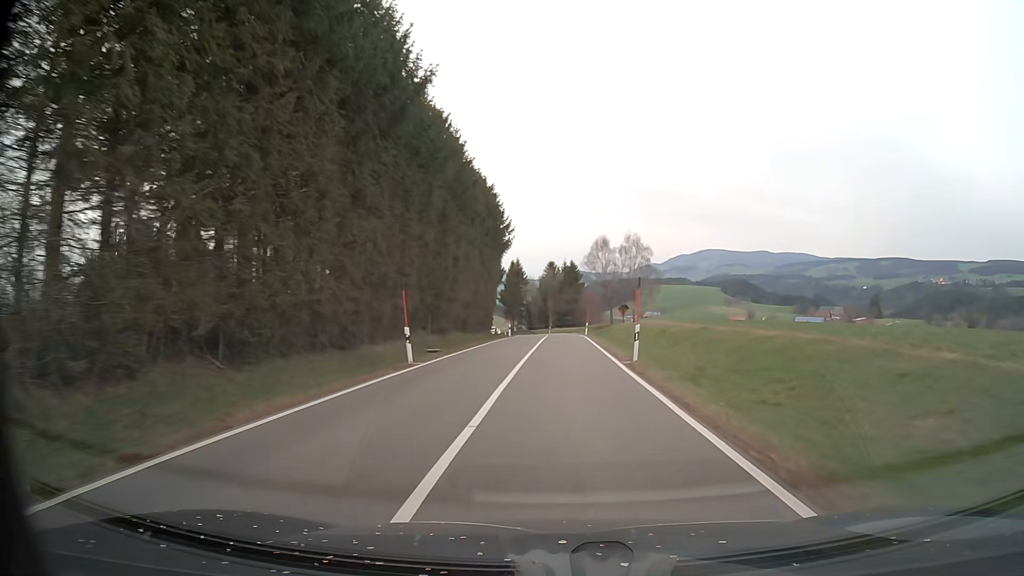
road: tertiary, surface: asphalt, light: Day
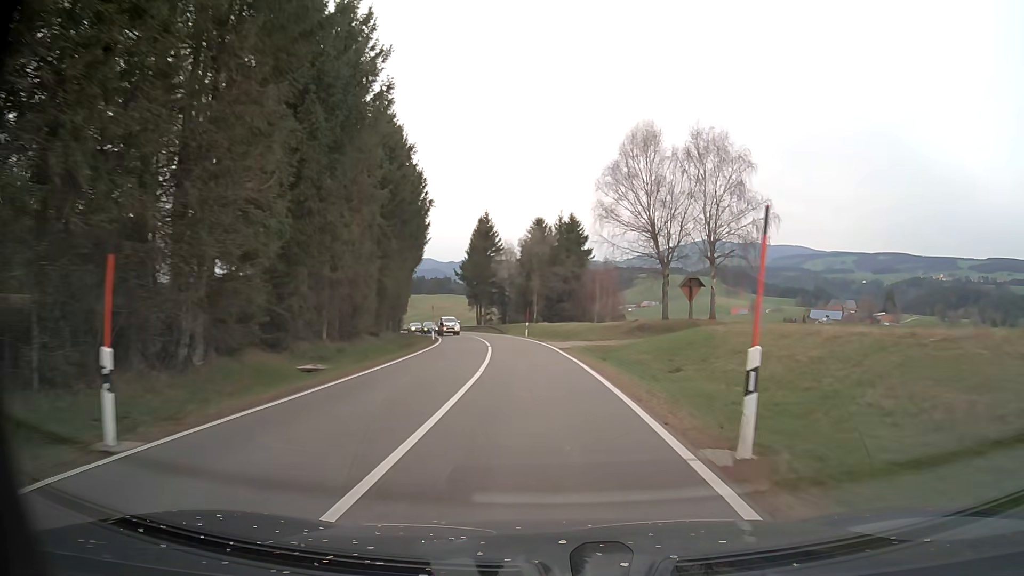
(+0.6, +52.4) m; 0°
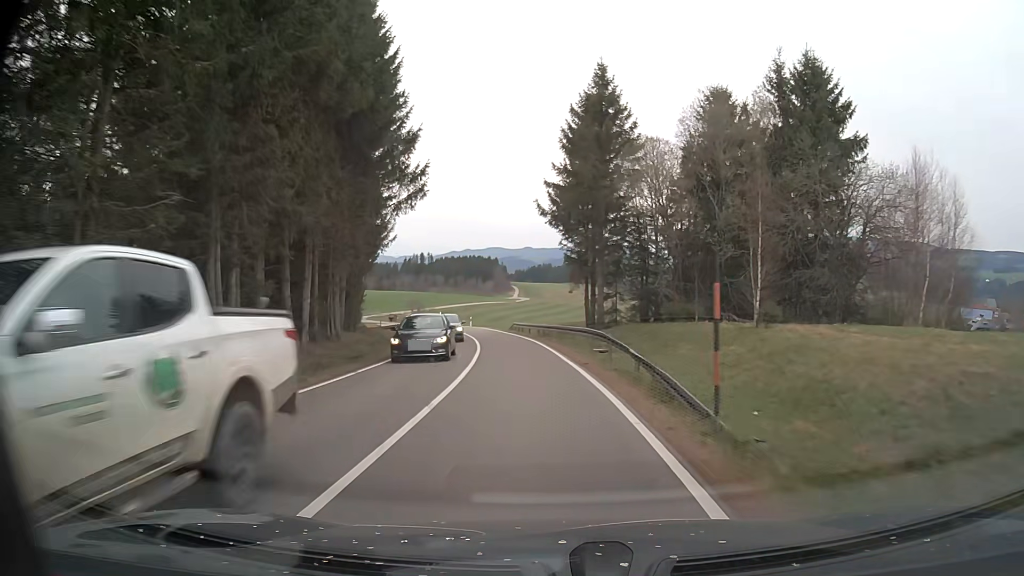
(-4.1, +53.0) m; -11°
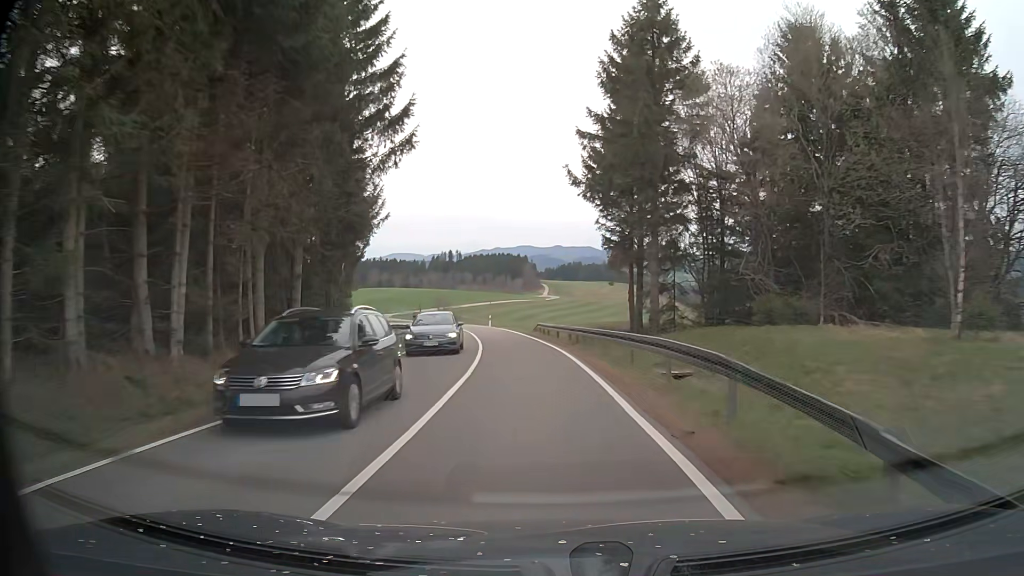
(-0.3, +10.7) m; -3°
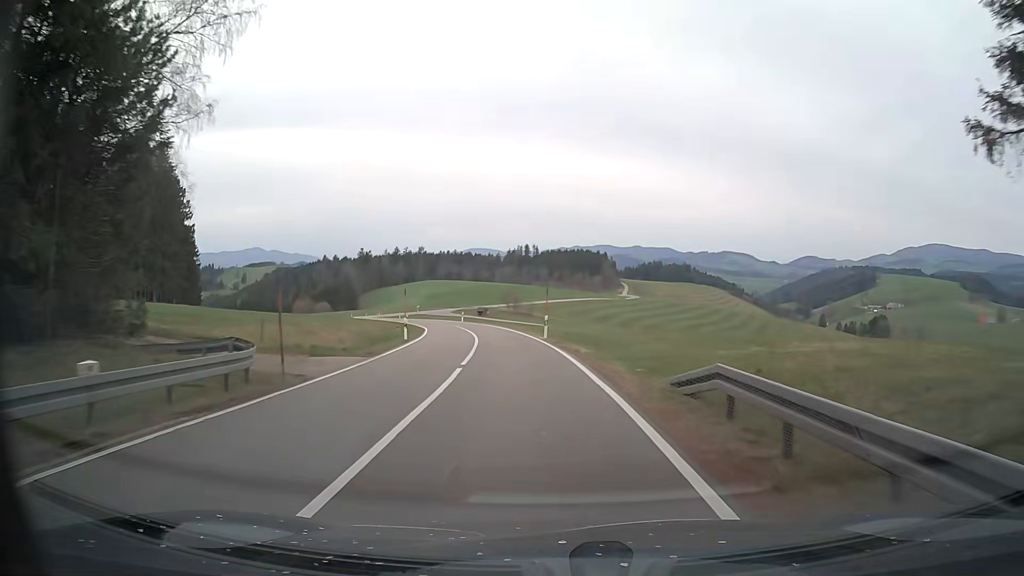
(-2.0, +31.9) m; -7°
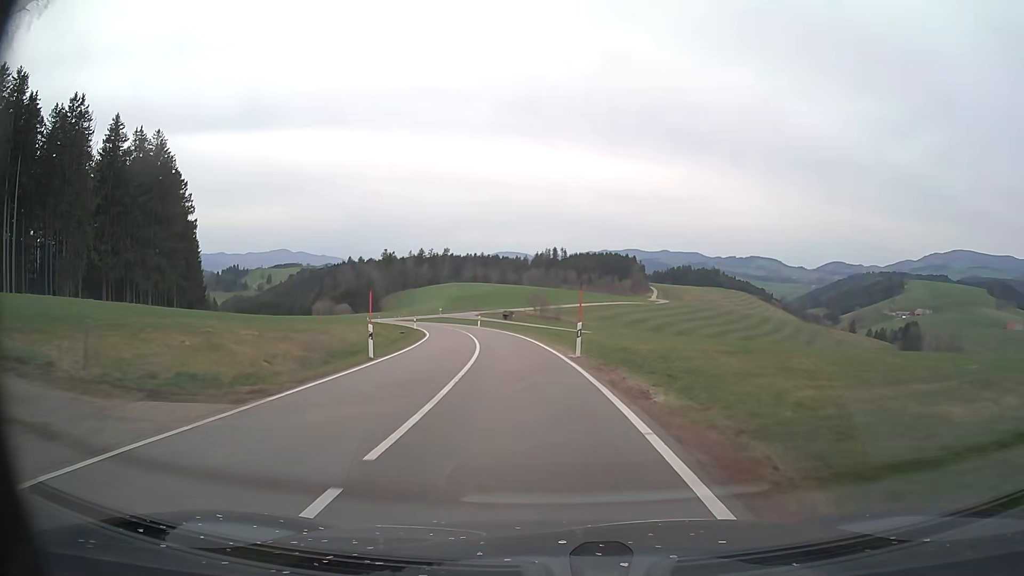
(-0.2, +10.3) m; -2°
(0, +10) (-1, +20) (-2, +30) (-3, +40) (-5, +50) (-7, +59) (-10, +69) (-12, +79) (-15, +88) (-19, +98) m
